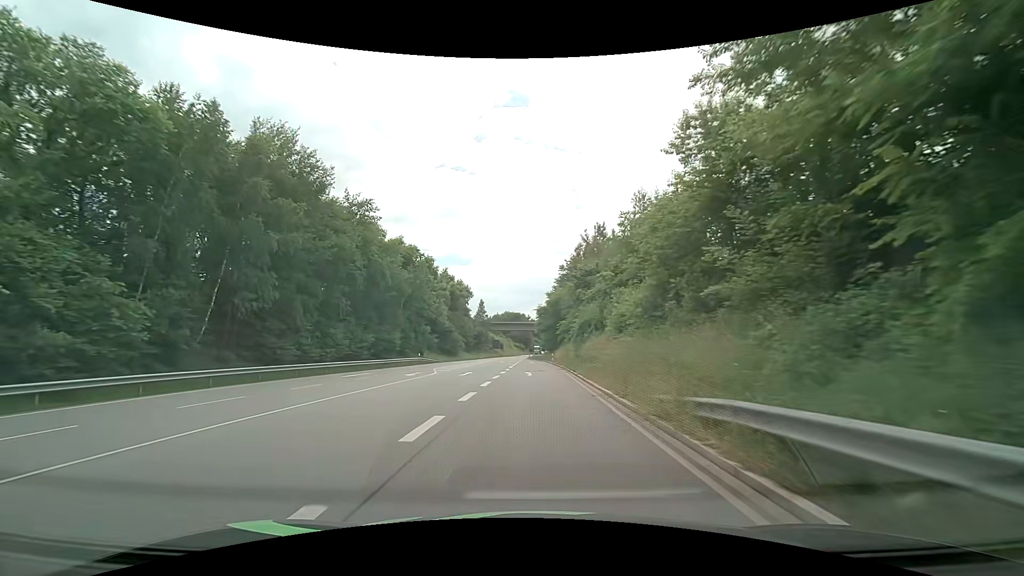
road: primary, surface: asphalt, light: Day
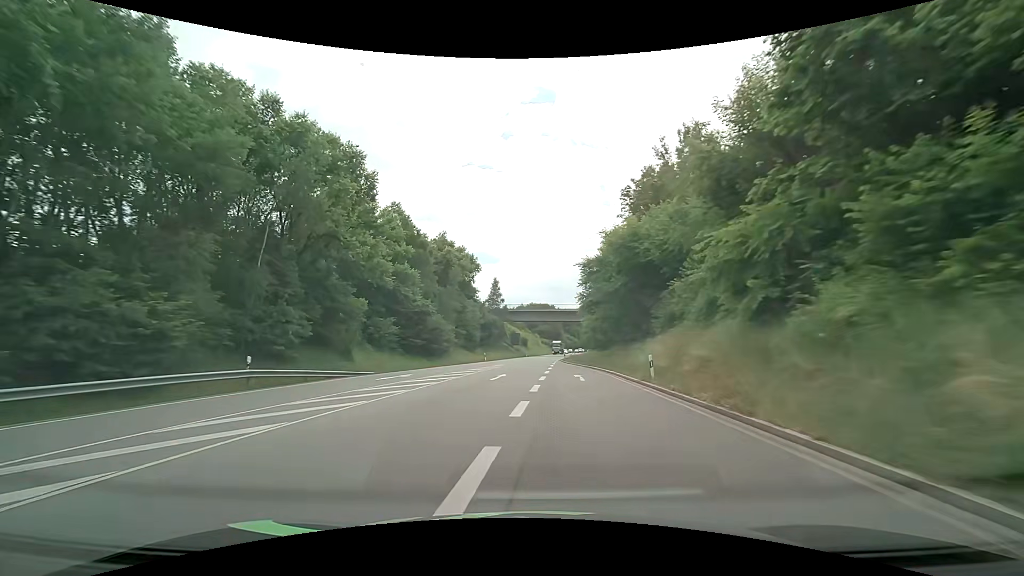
(-0.8, +40.3) m; -3°
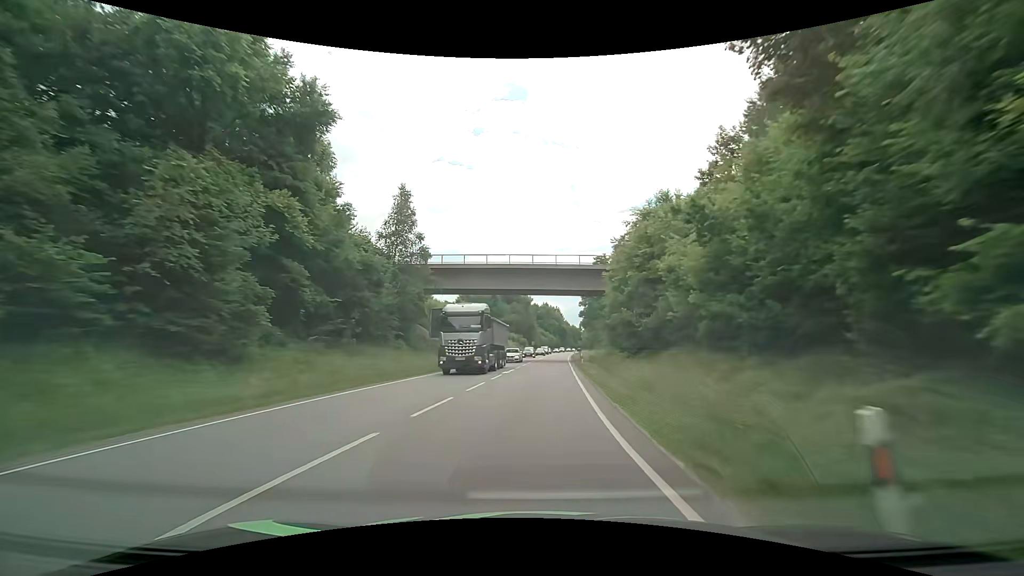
(+0.9, +59.1) m; +3°
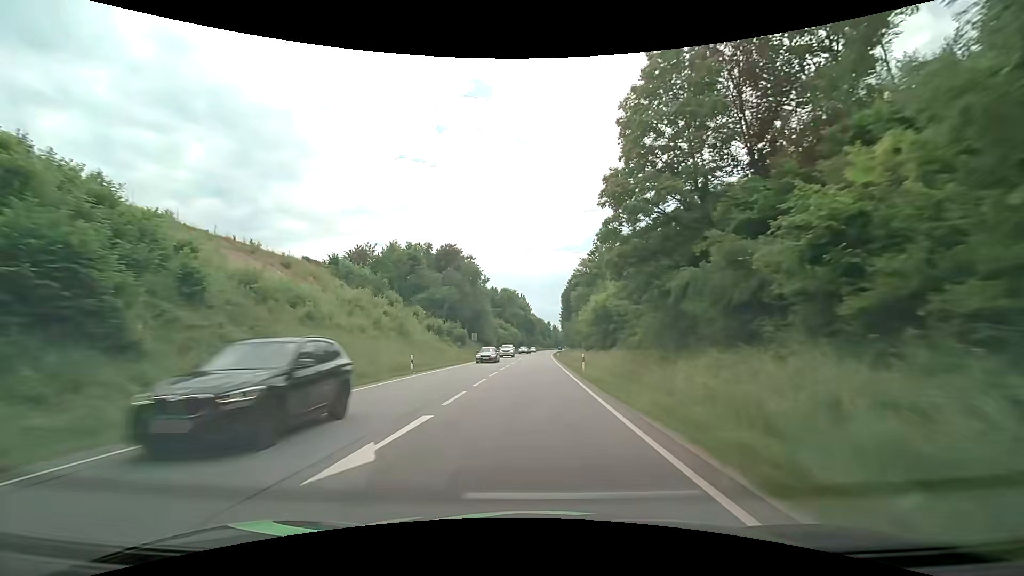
(+3.1, +64.8) m; +4°
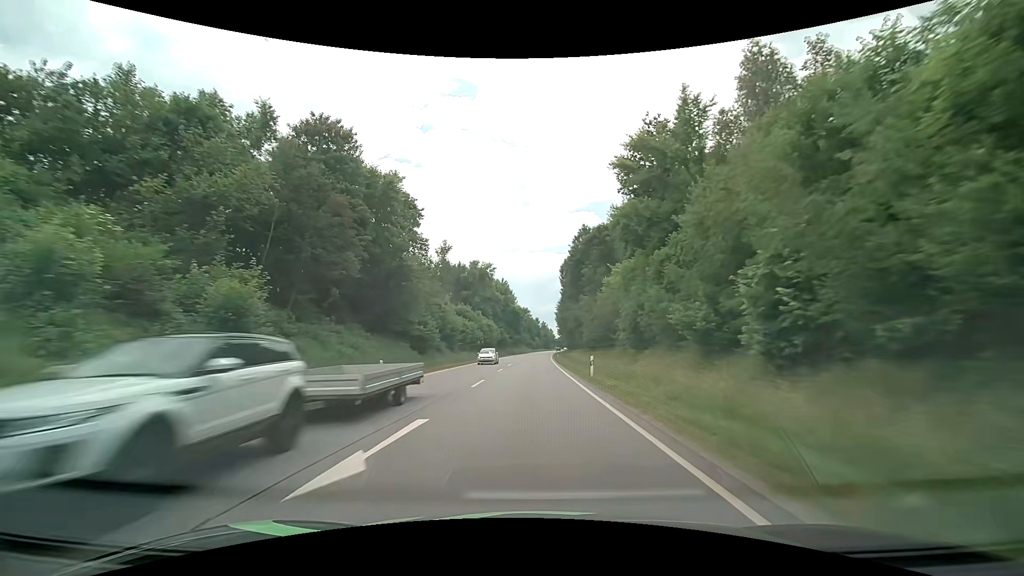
(+0.8, +54.9) m; +2°
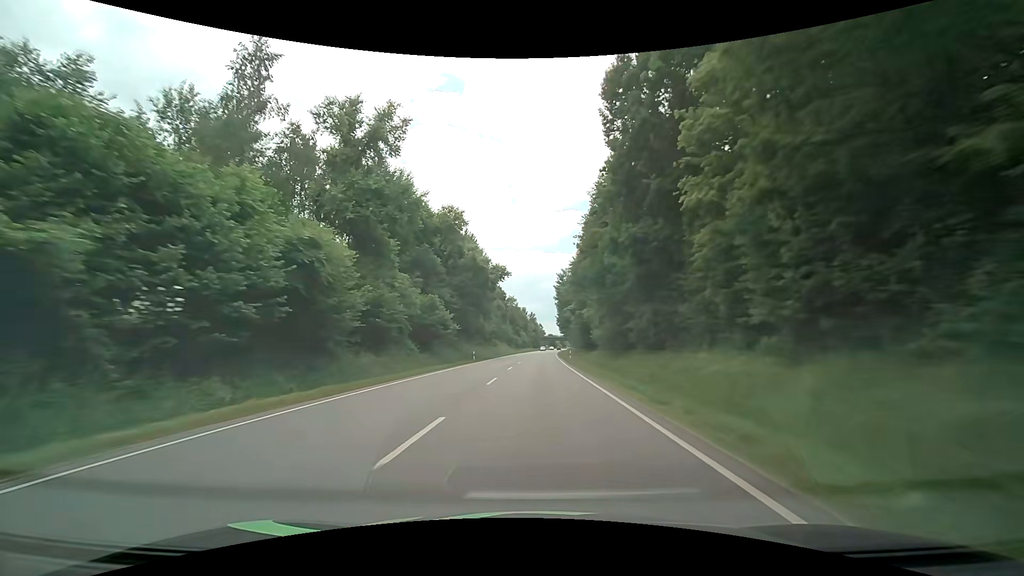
(+0.6, +72.6) m; +1°
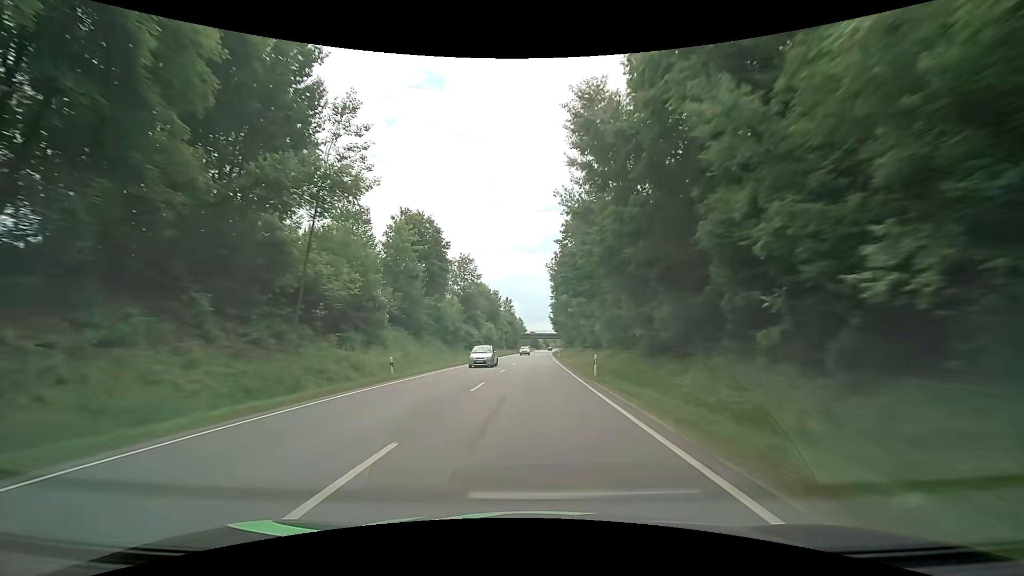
(+2.2, +76.5) m; +3°
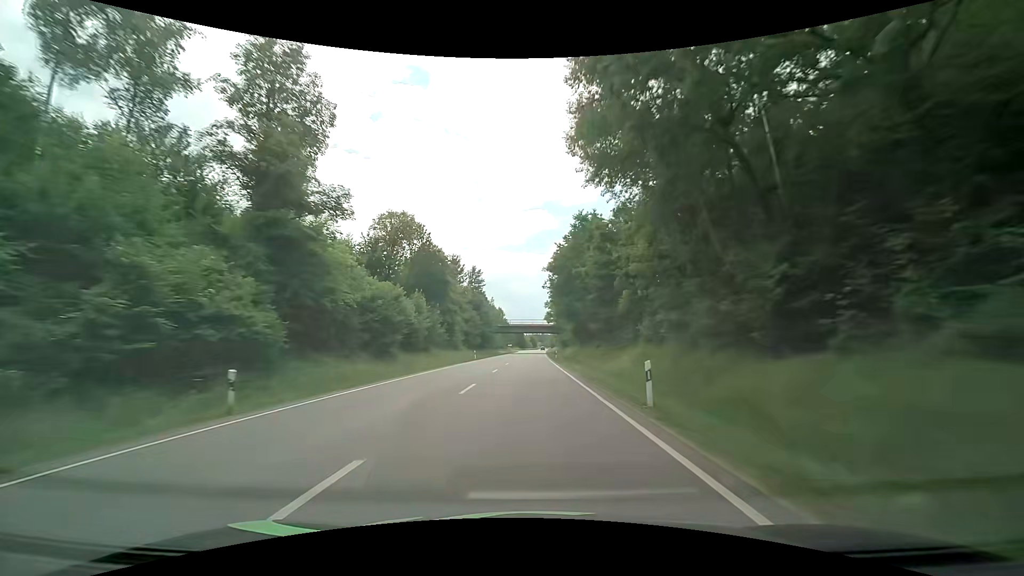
(+0.8, +63.0) m; +1°
(0, +10) (0, +20) (0, +30) (0, +40) (0, +50) (+1, +60) (+1, +70) (+1, +80) (+1, +90) (+1, +100) m
